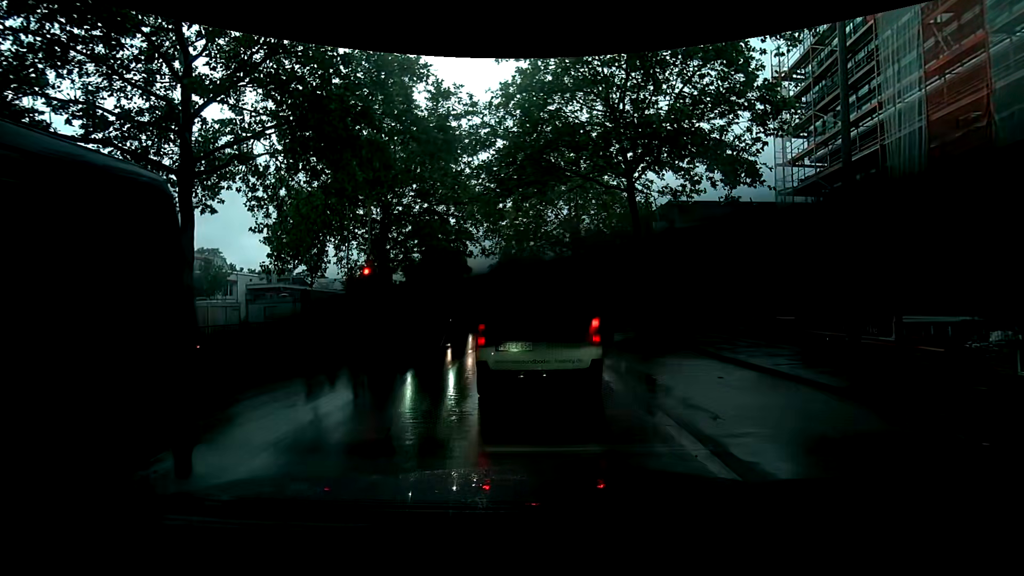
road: tertiary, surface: asphalt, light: Day
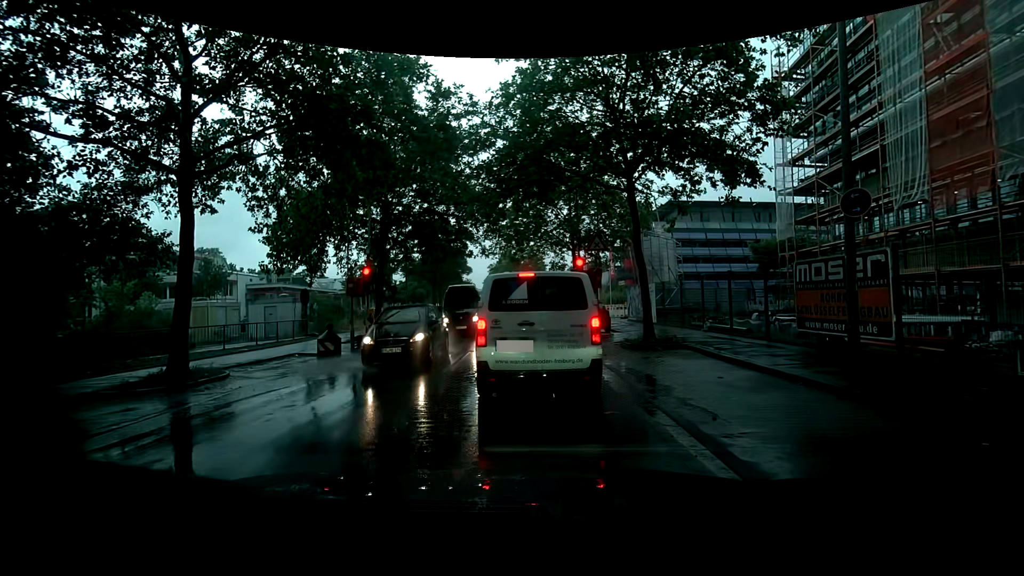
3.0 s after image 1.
(0.0, 0.0) m; 0°
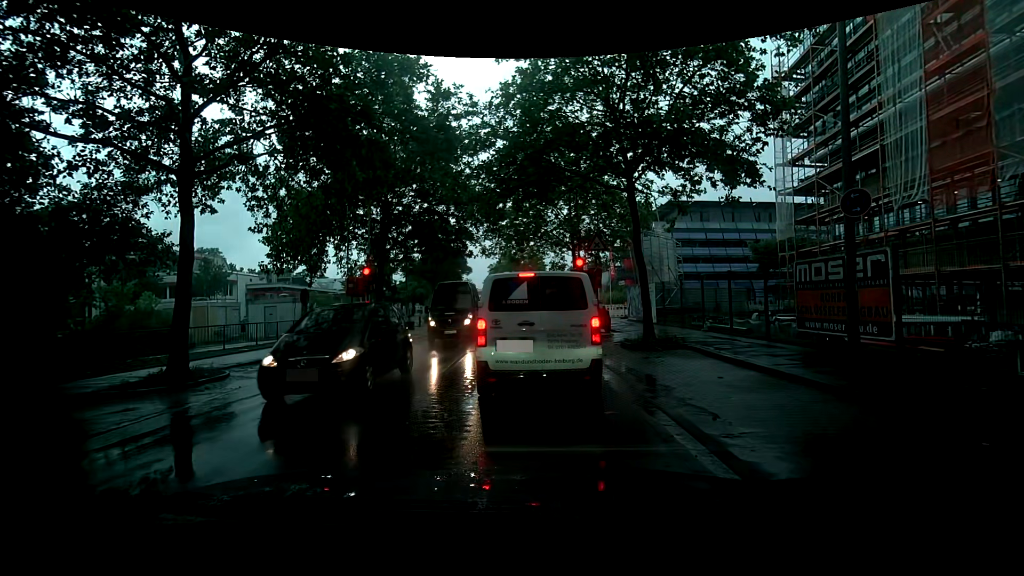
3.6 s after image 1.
(0.0, 0.0) m; 0°
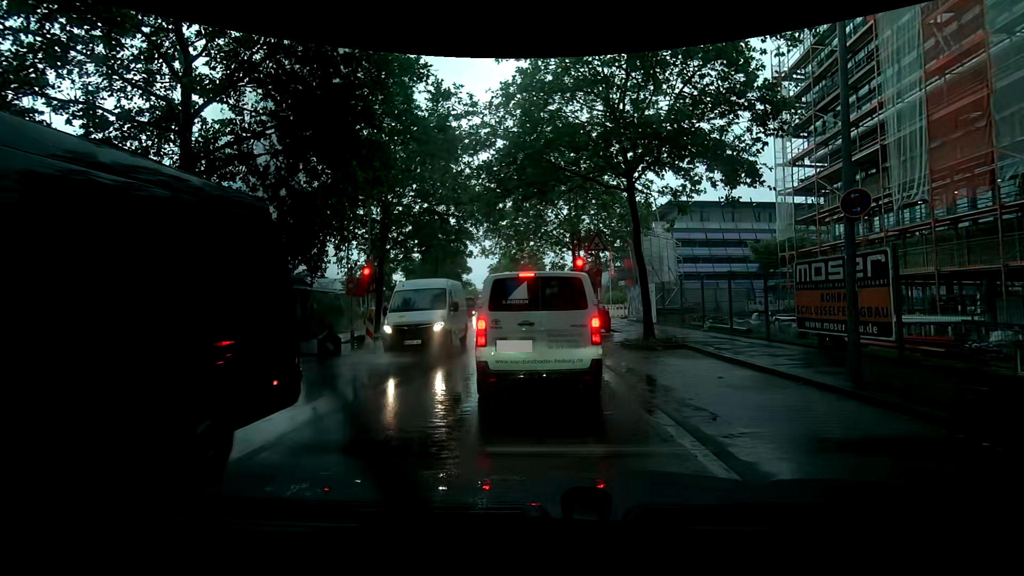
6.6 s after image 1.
(0.0, 0.0) m; 0°
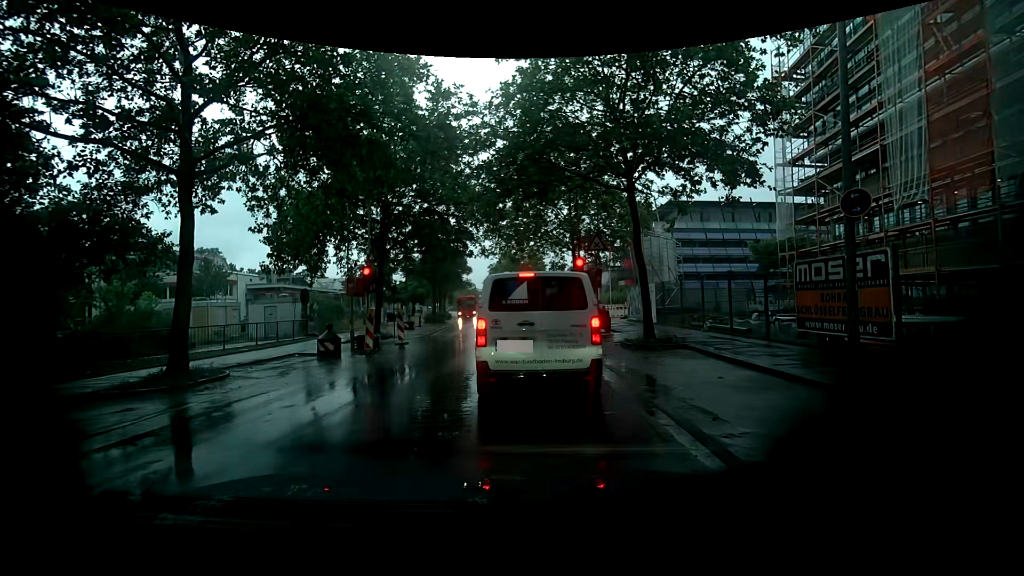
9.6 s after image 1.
(0.0, 0.0) m; 0°
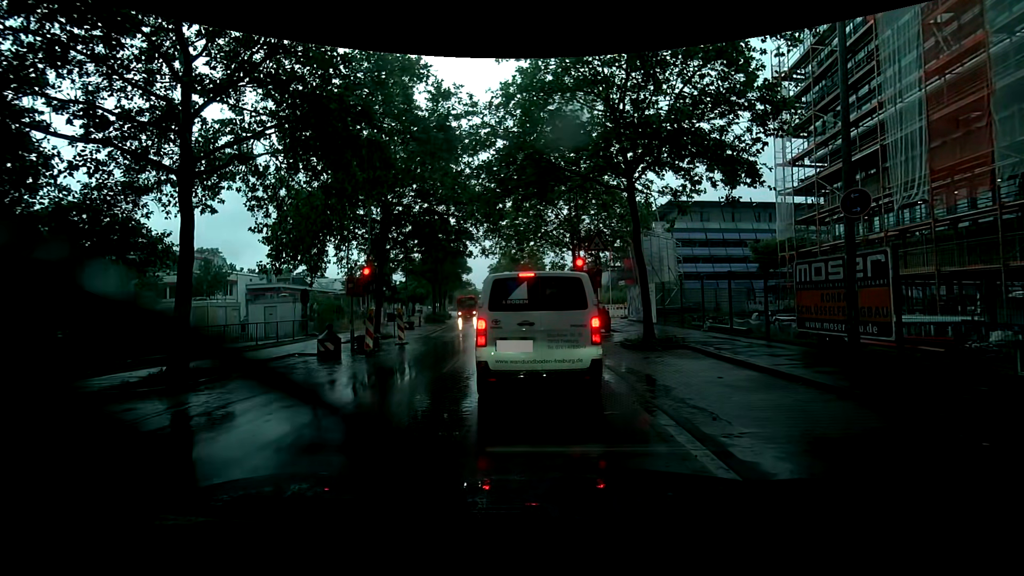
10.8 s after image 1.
(0.0, 0.0) m; 0°
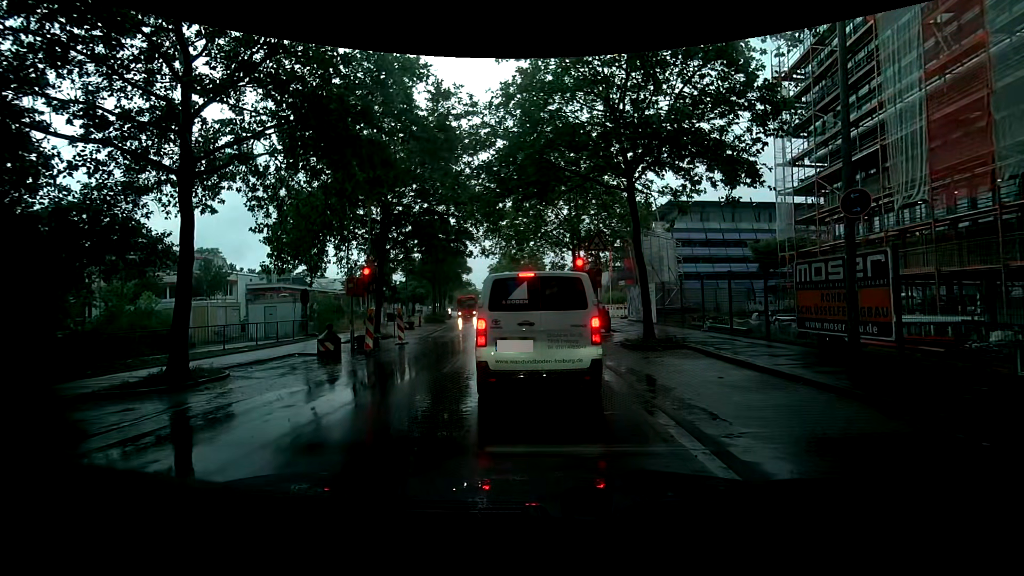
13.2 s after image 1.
(0.0, 0.0) m; 0°
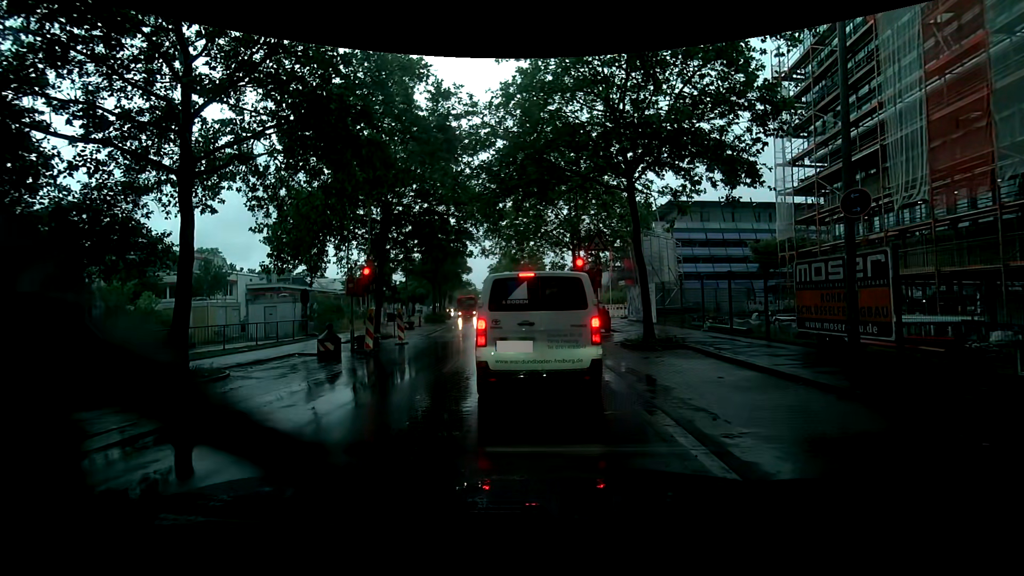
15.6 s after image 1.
(0.0, 0.0) m; 0°
